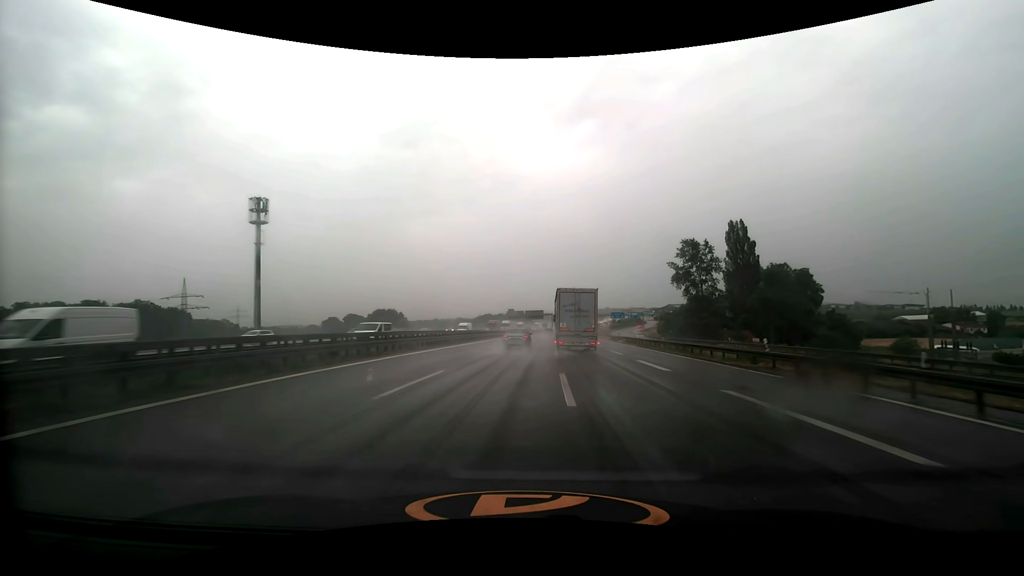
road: motorway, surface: asphalt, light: Day
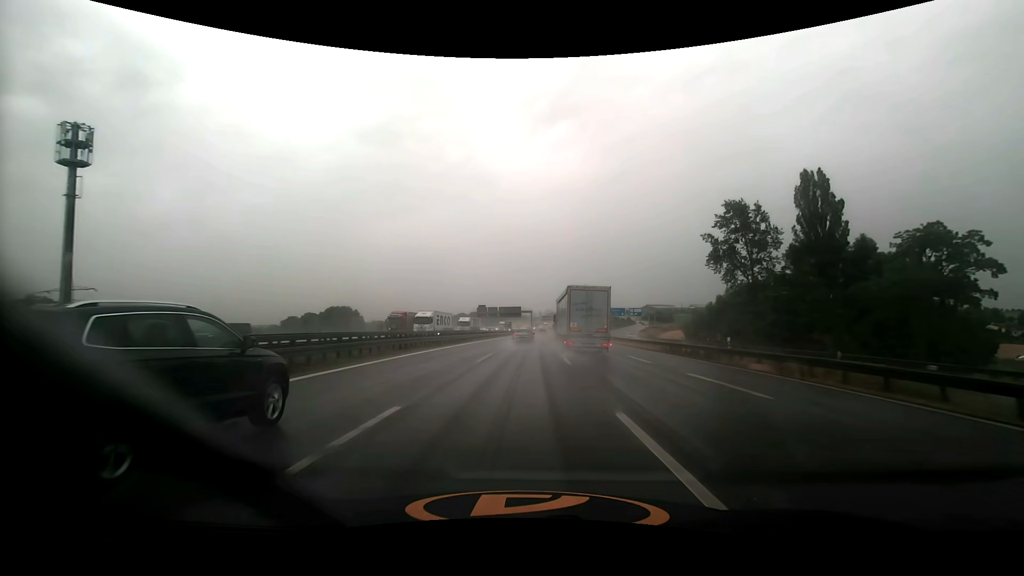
(+0.9, +43.2) m; +3°
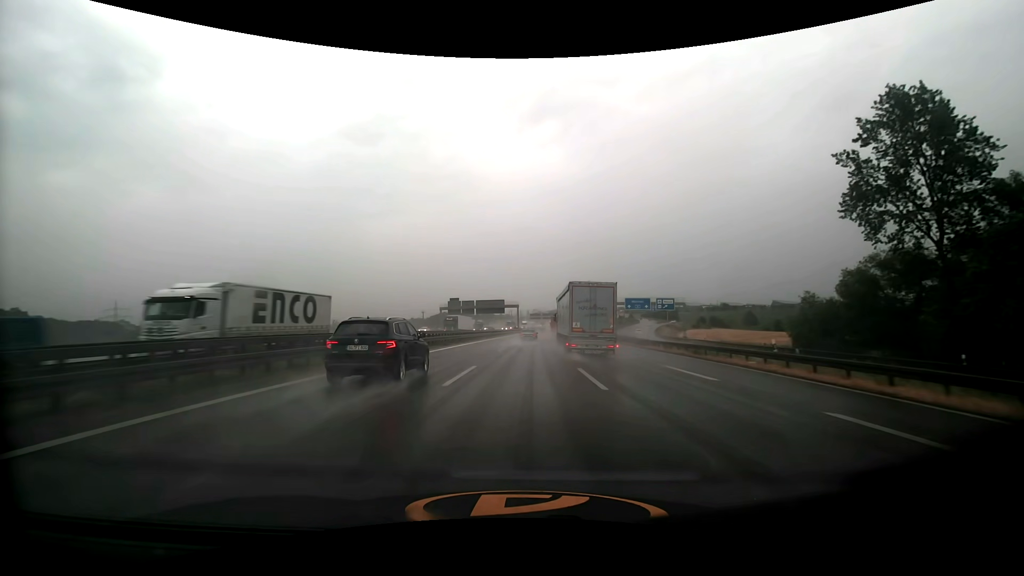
(+0.7, +44.6) m; +2°
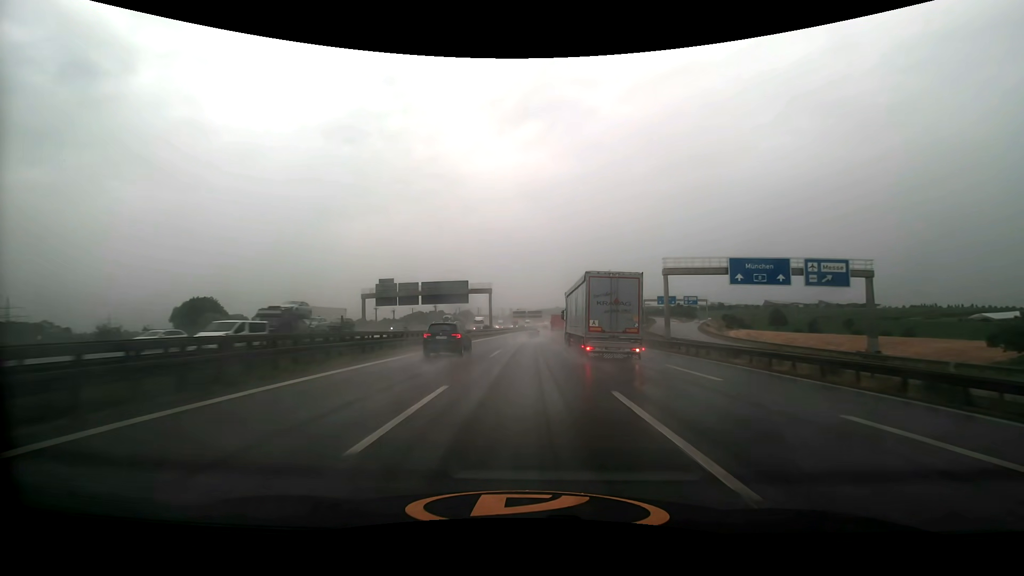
(+1.0, +61.1) m; +2°
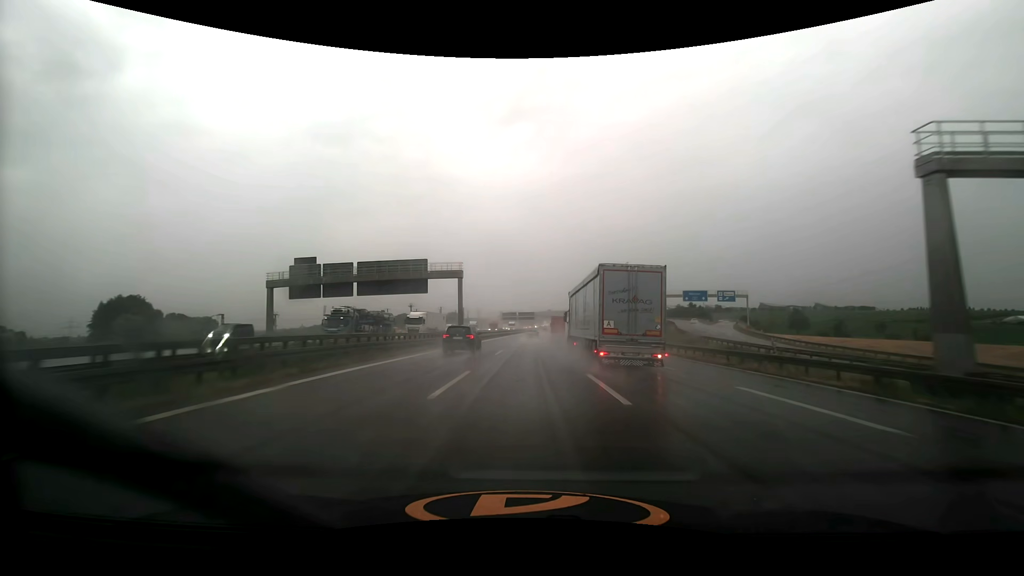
(+0.3, +31.7) m; +1°
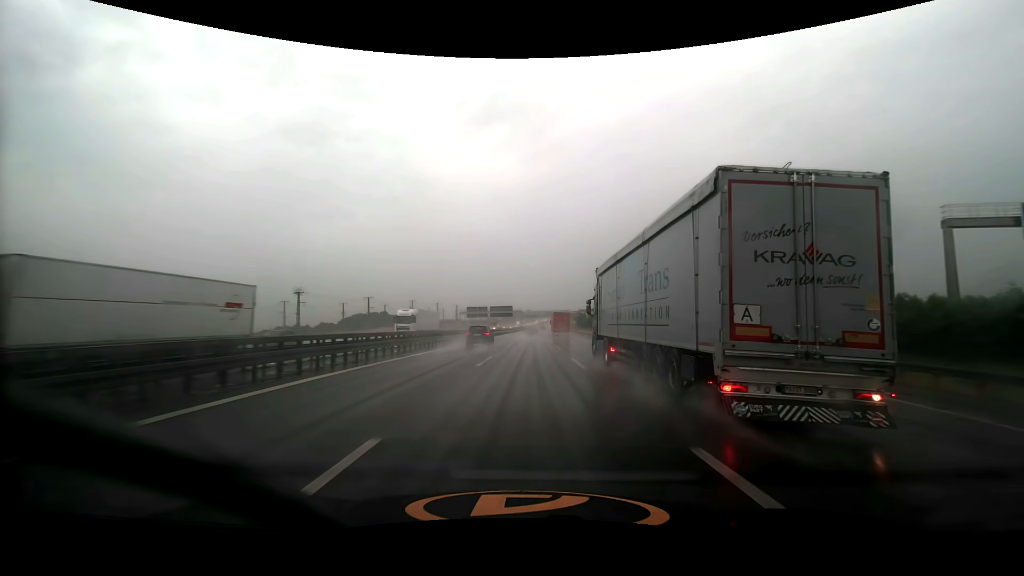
(+1.6, +82.2) m; +3°
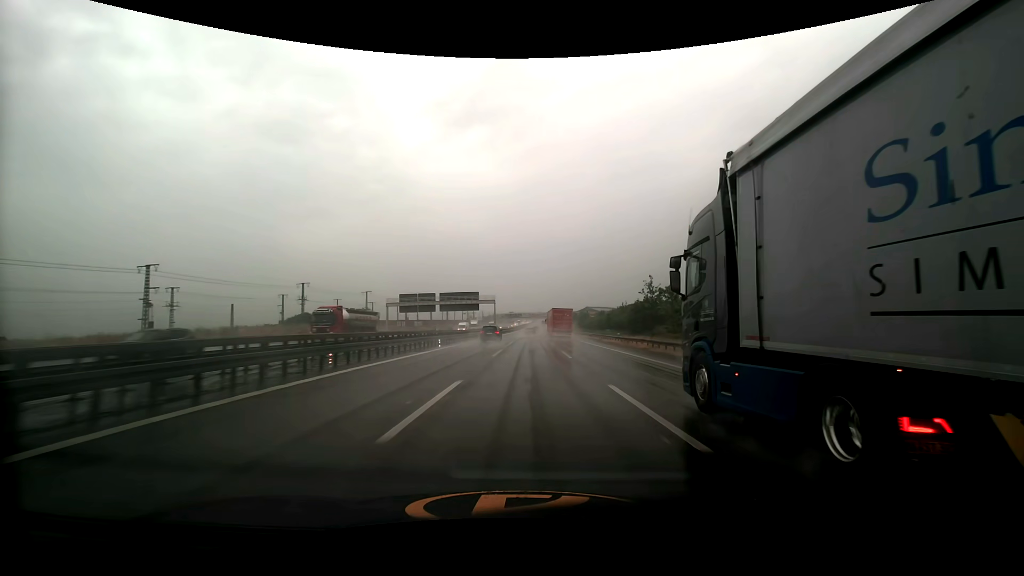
(+1.5, +83.9) m; +2°
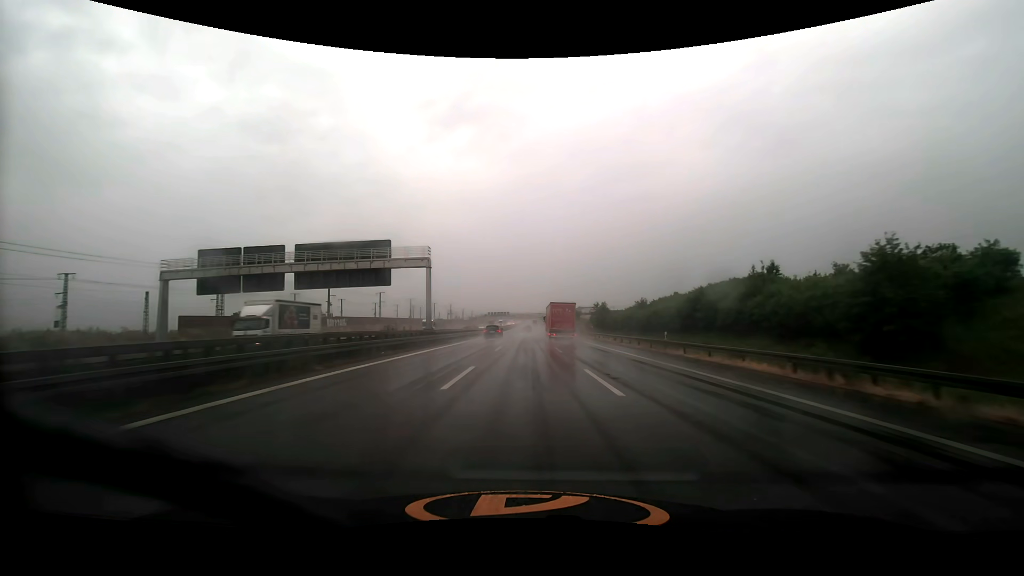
(+0.6, +67.9) m; +1°
(0, +10) (0, +20) (0, +30) (0, +40) (0, +50) (0, +60) (0, +70) (0, +80) (+1, +90) (+1, +100) m
